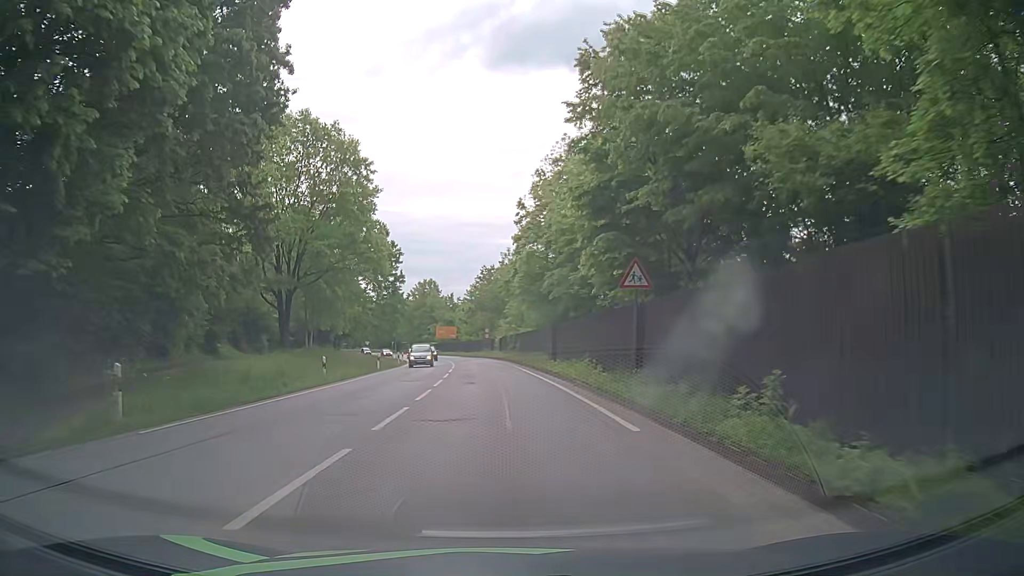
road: primary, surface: asphalt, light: Day
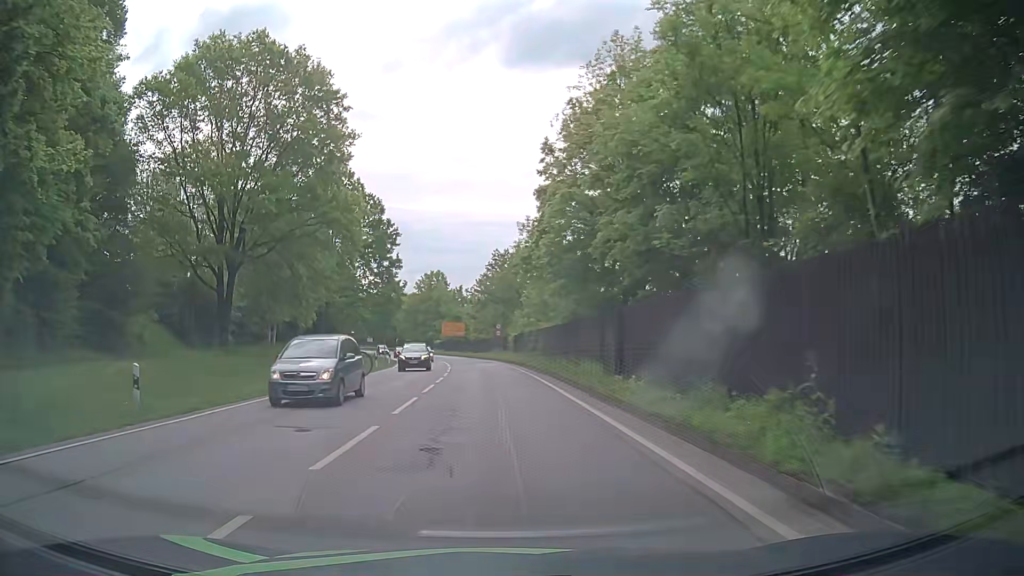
(-0.1, +15.7) m; -1°
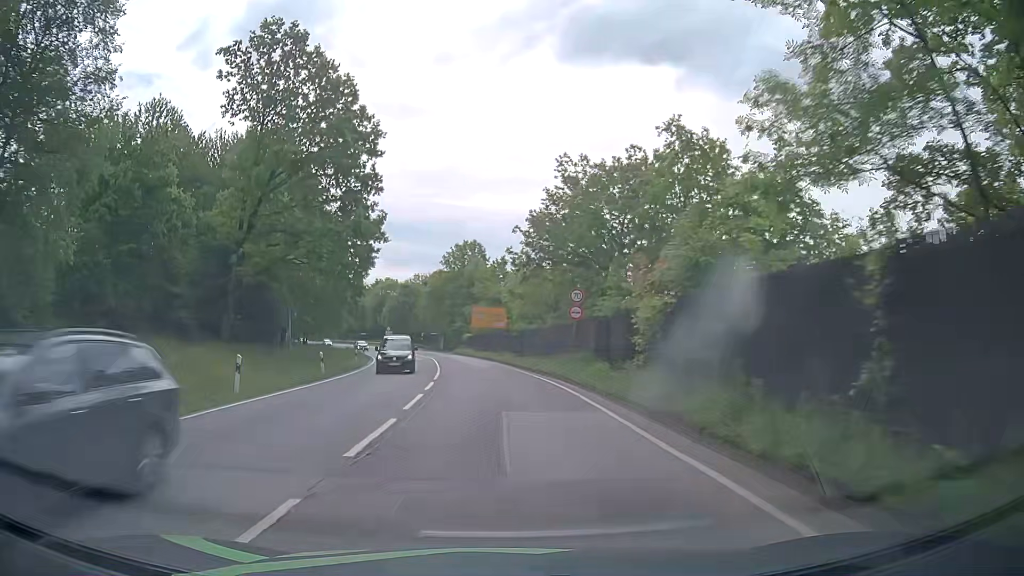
(-1.2, +39.6) m; -4°
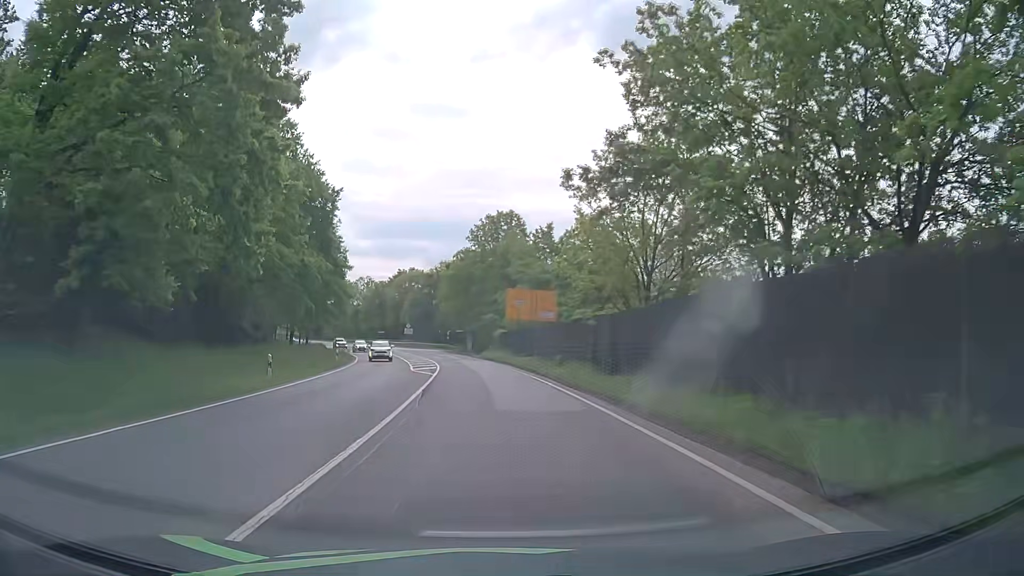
(-0.8, +25.2) m; -3°
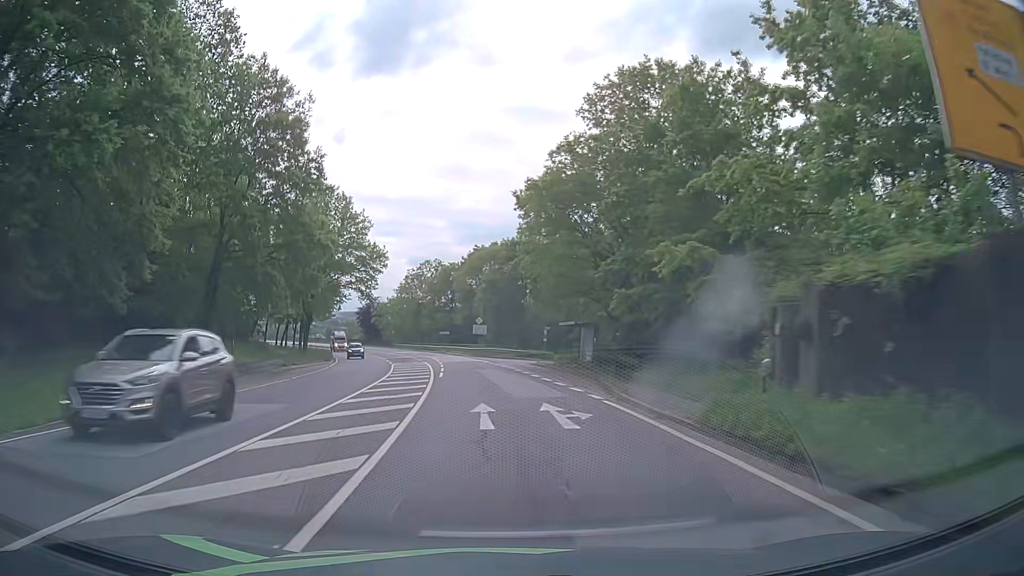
(-3.3, +47.7) m; -9°
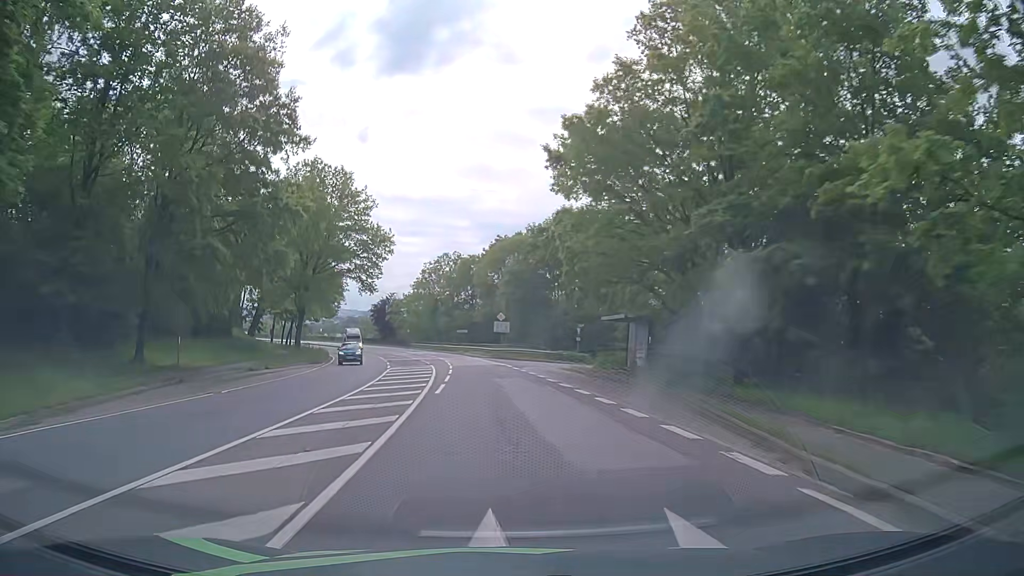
(-0.1, +10.2) m; -2°
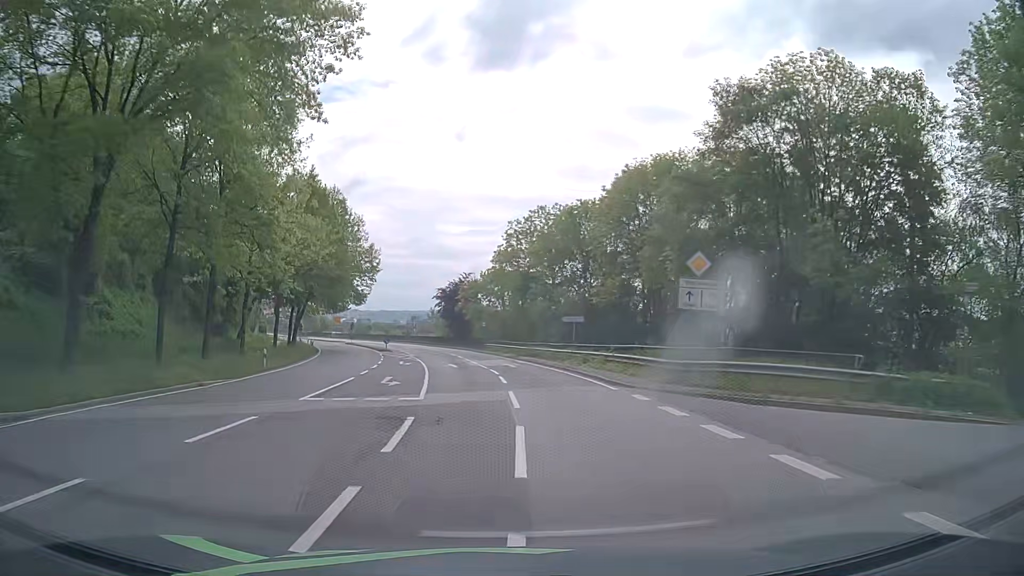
(-3.1, +42.1) m; -8°
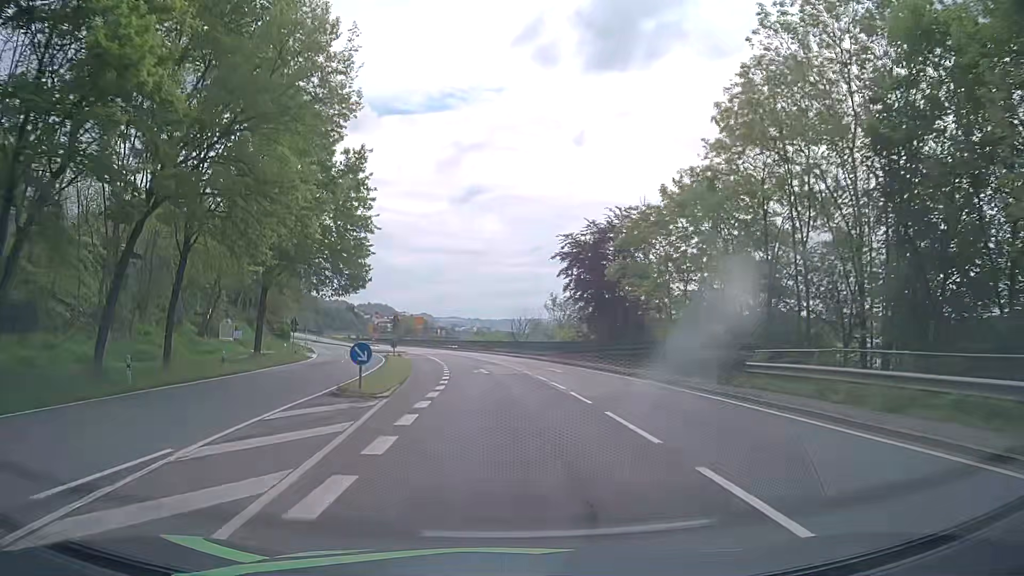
(-5.9, +53.9) m; -11°
